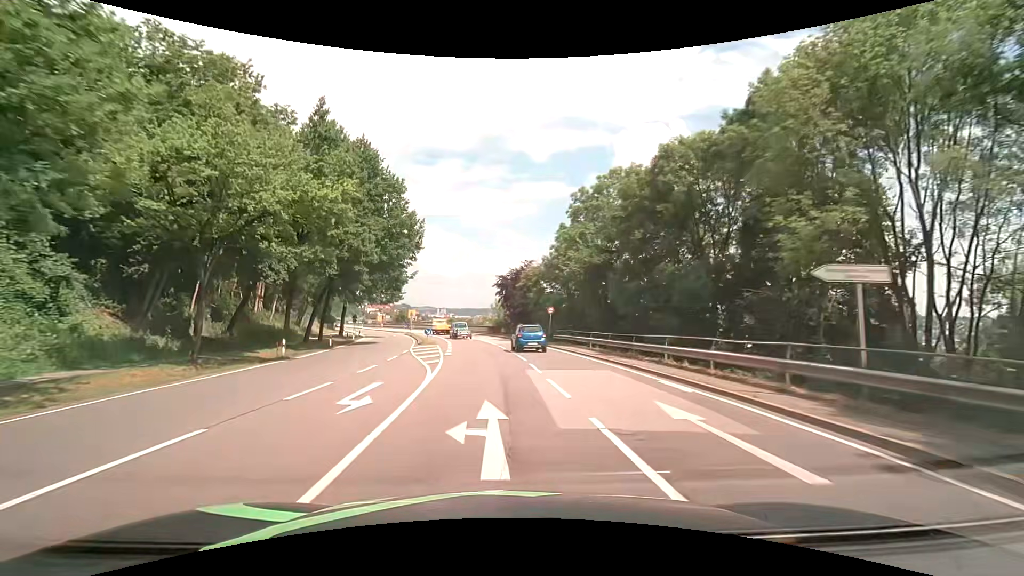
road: primary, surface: asphalt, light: Day
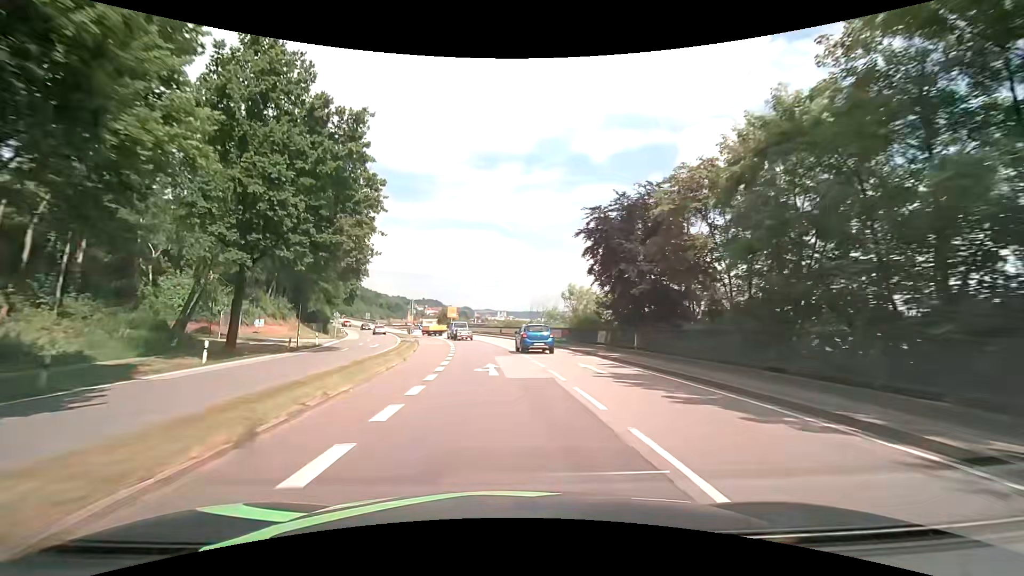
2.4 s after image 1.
(-2.5, +39.8) m; -7°
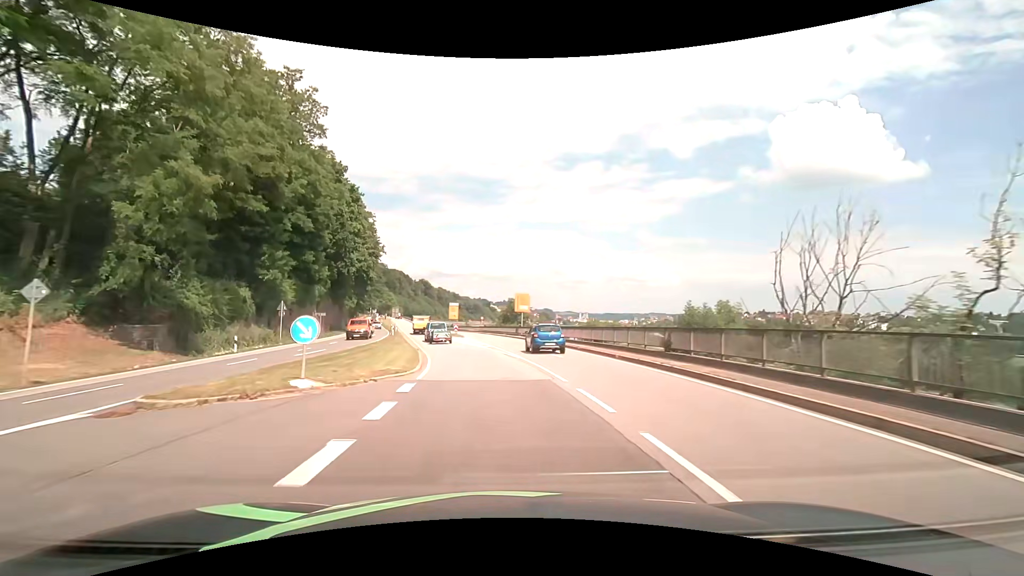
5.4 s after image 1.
(-3.8, +49.2) m; -9°
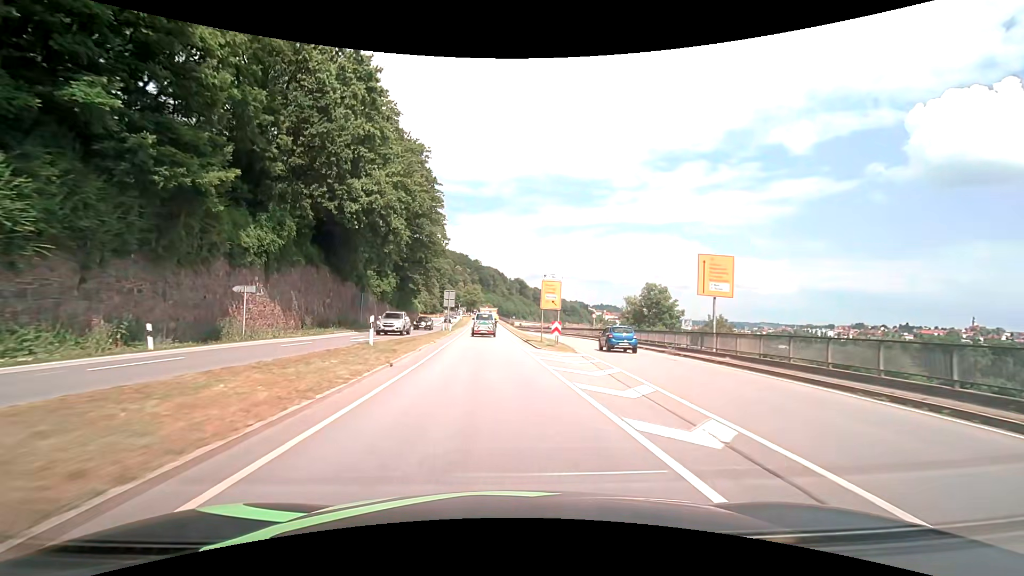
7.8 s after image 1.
(-4.0, +37.5) m; -11°
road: primary_link
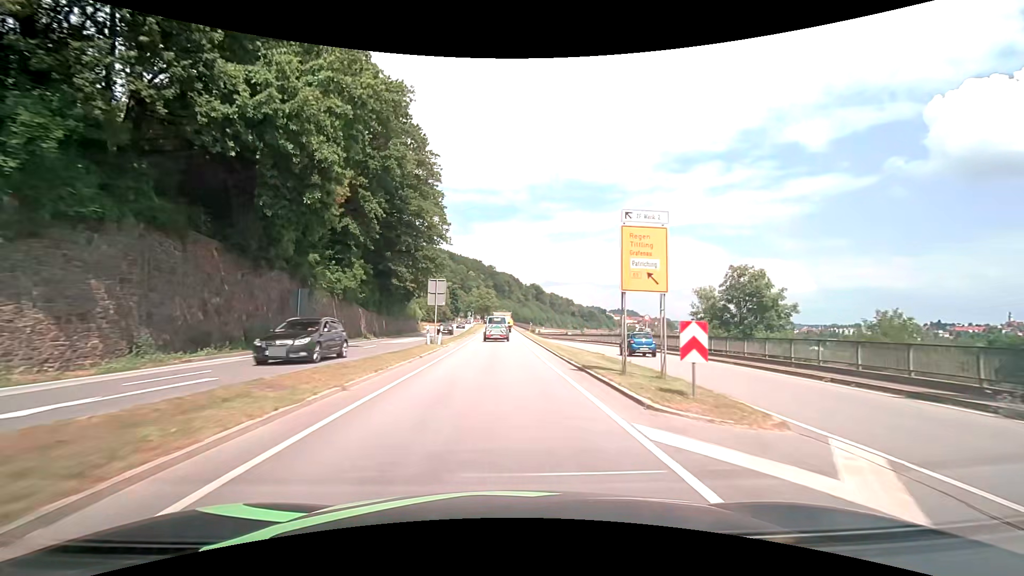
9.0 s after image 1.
(-0.4, +18.1) m; -2°
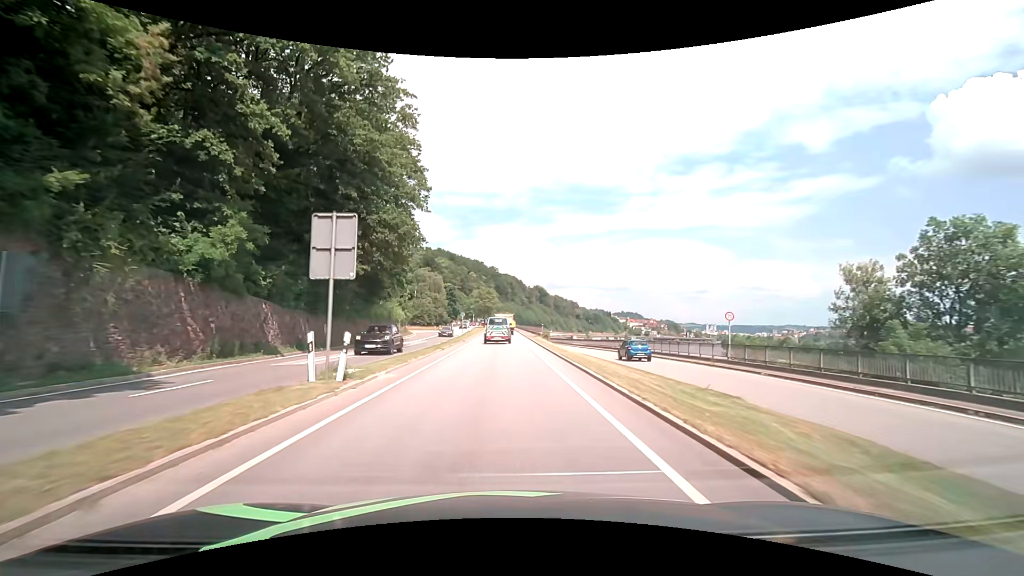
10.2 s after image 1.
(-0.1, +17.4) m; 0°
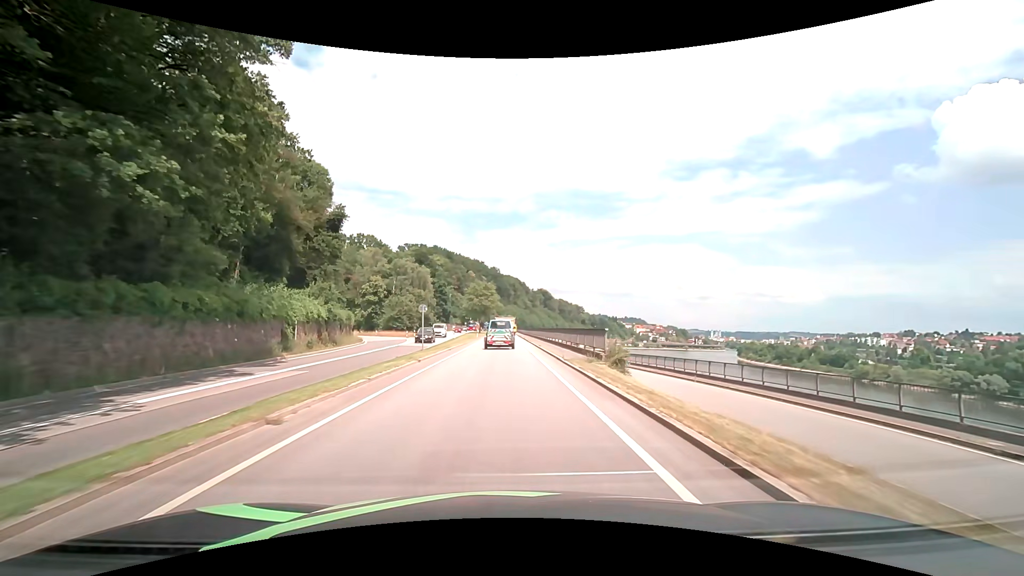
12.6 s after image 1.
(-0.2, +32.7) m; 0°
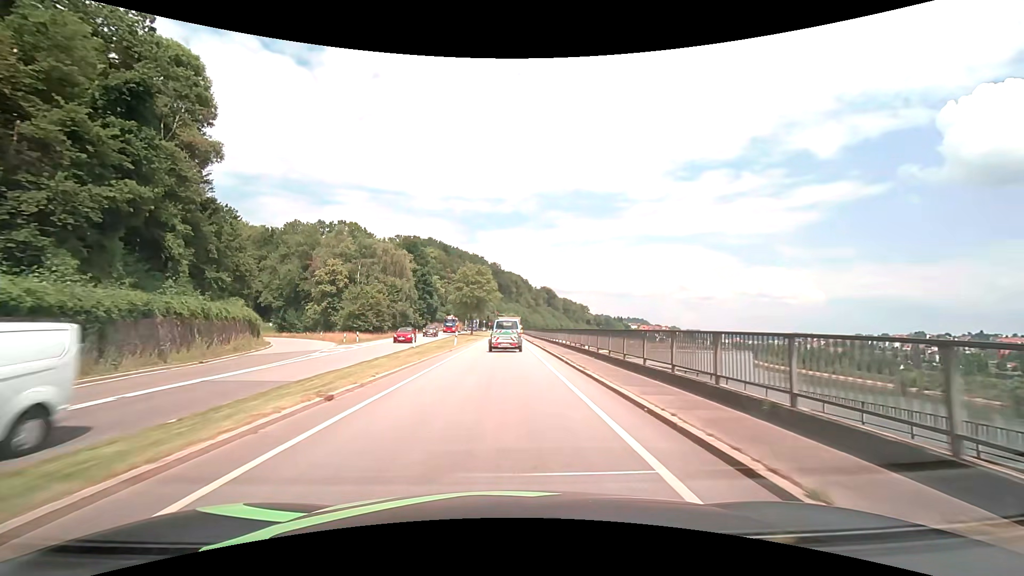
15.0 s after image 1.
(-0.1, +30.3) m; 0°
(0, +10) (0, +20) (0, +30) (0, +40) (0, +50) (0, +60) (+1, +70) (+1, +80) (+1, +90) (+1, +100) m
